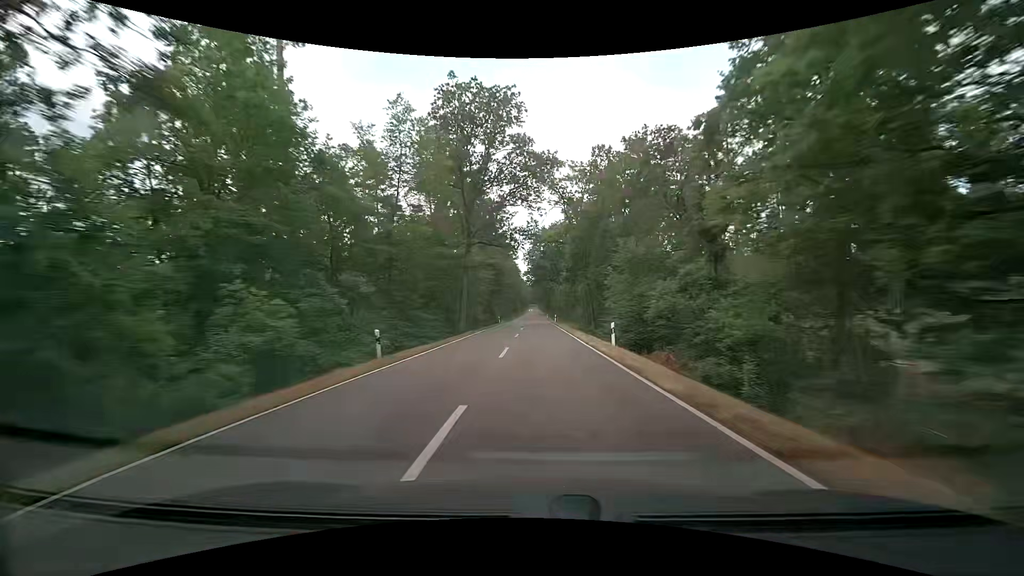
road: tertiary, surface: asphalt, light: Day
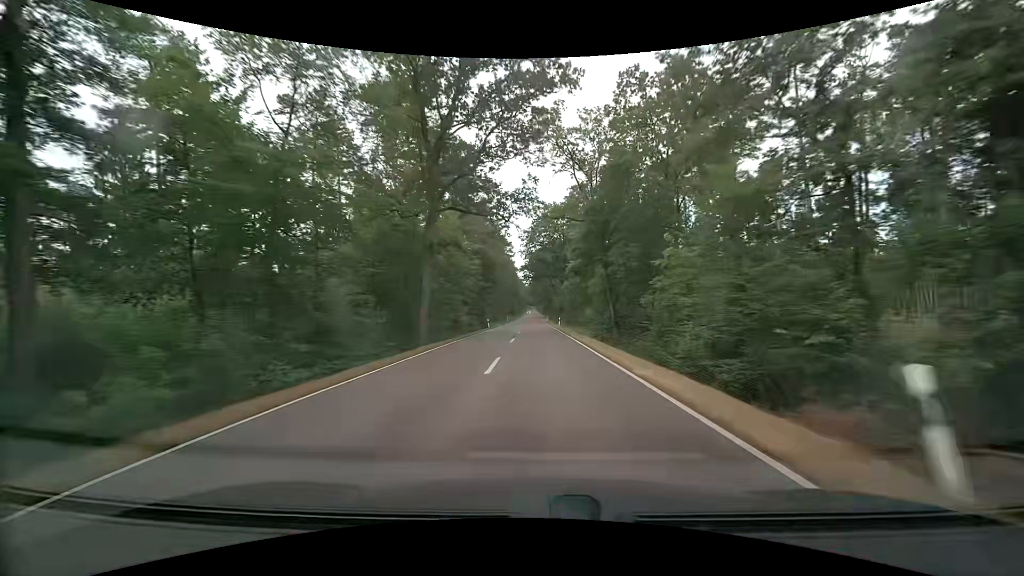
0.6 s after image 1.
(0.0, +15.8) m; 0°
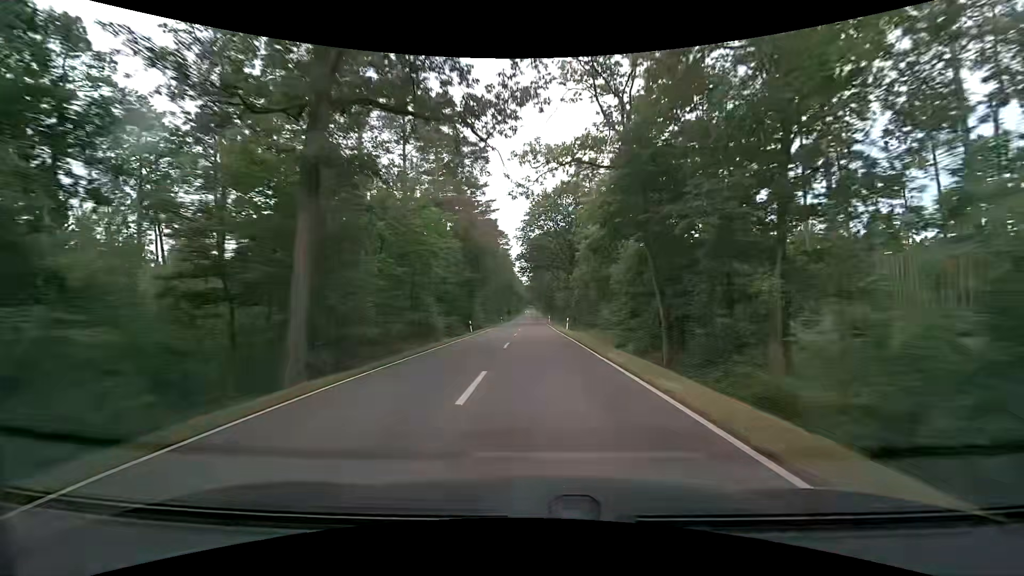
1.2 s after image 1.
(0.0, +15.8) m; 0°
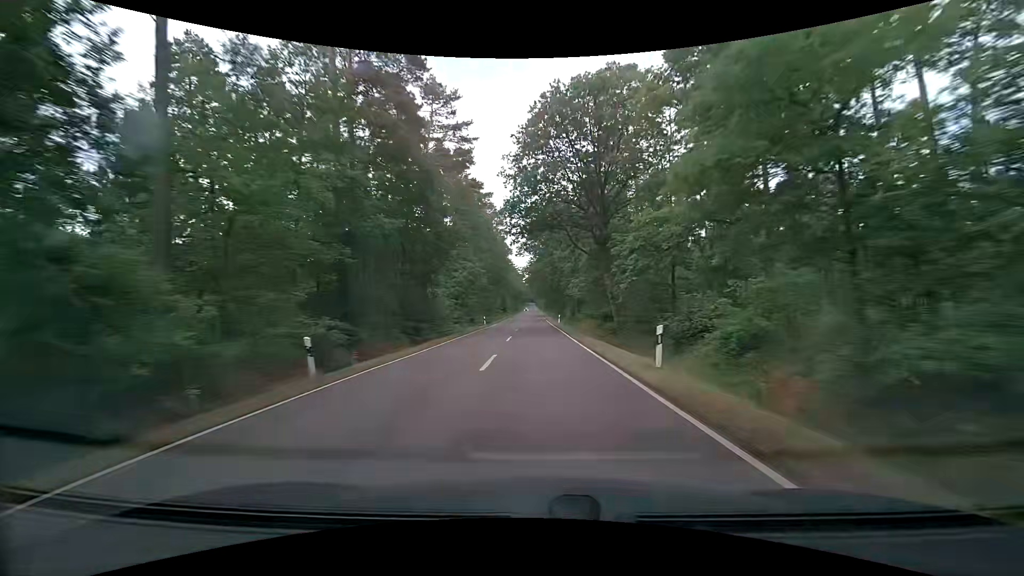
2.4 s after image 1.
(+0.2, +31.4) m; 0°
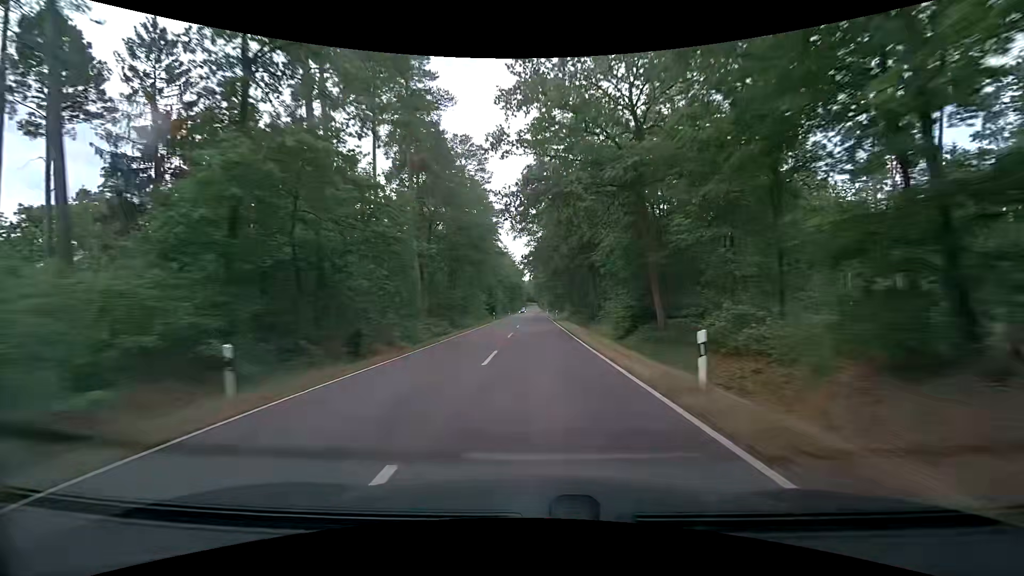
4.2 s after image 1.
(+0.2, +47.0) m; 0°
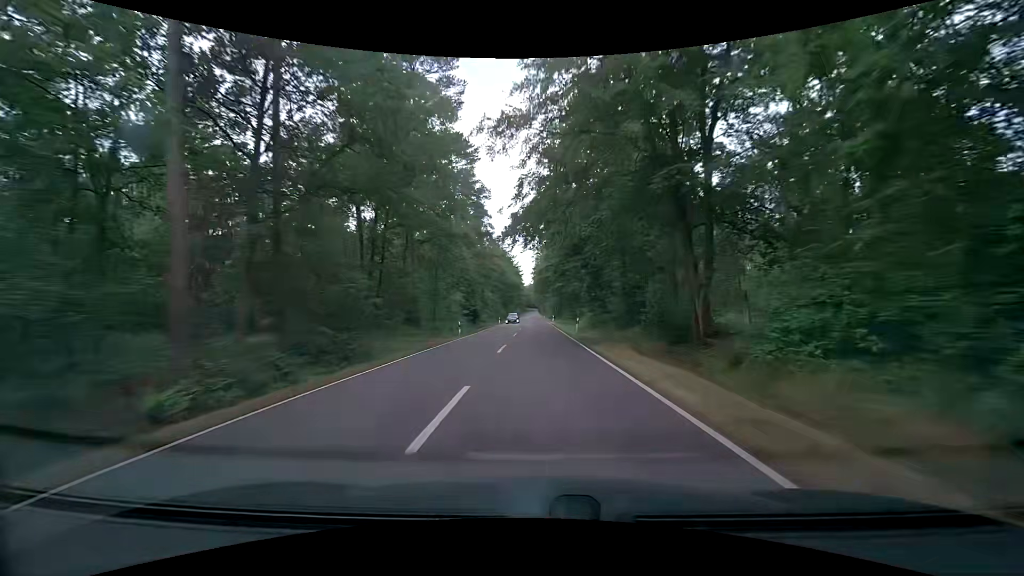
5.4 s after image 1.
(0.0, +31.3) m; 0°
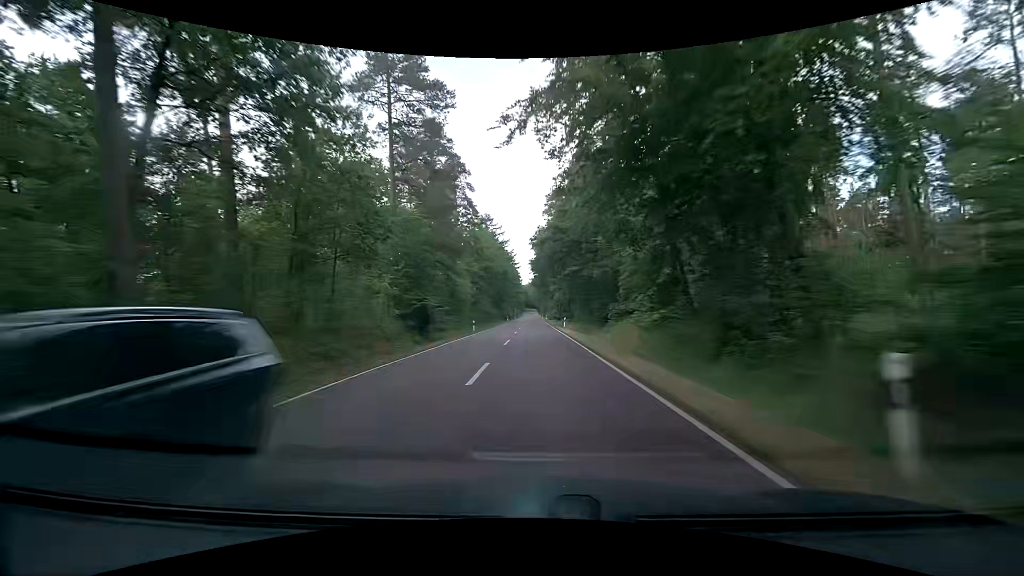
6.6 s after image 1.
(-0.2, +31.3) m; -1°
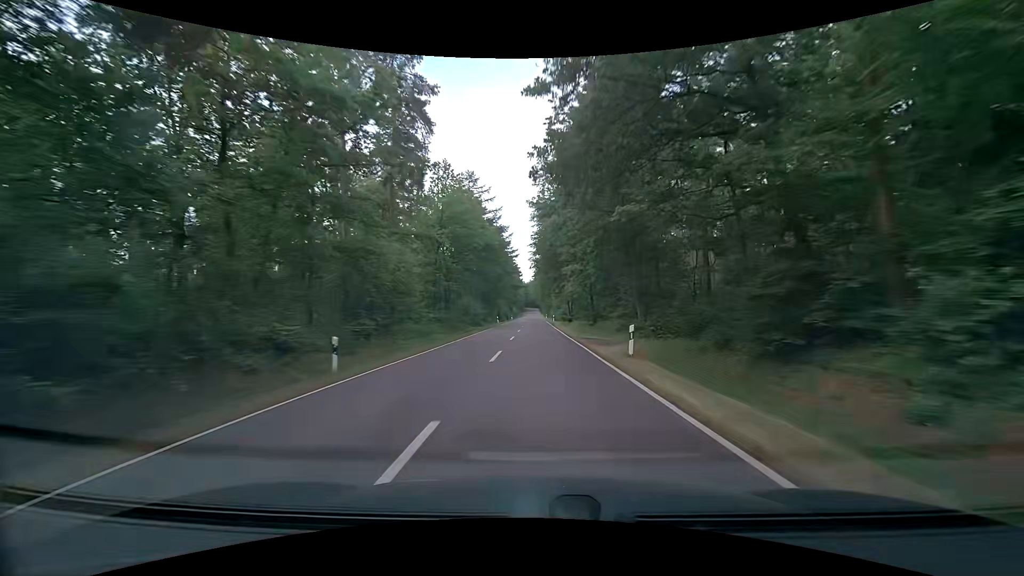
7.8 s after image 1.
(+0.1, +31.3) m; 0°
(0, +10) (0, +20) (0, +30) (0, +40) (0, +50) (0, +60) (-1, +70) (-1, +80) (-1, +90) (-1, +100) m
